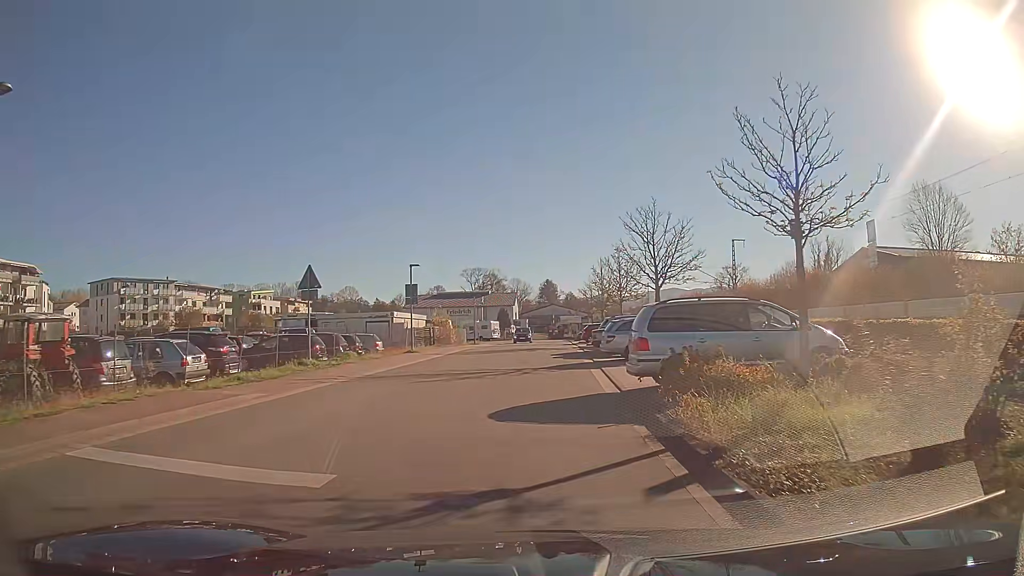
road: unclassified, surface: asphalt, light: Day
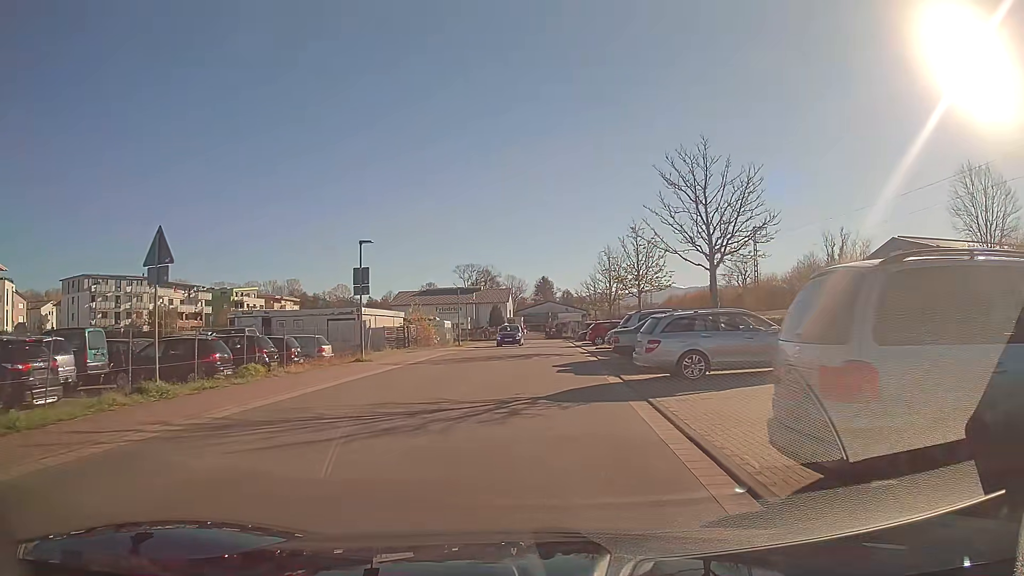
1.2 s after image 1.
(+0.1, +8.7) m; +1°
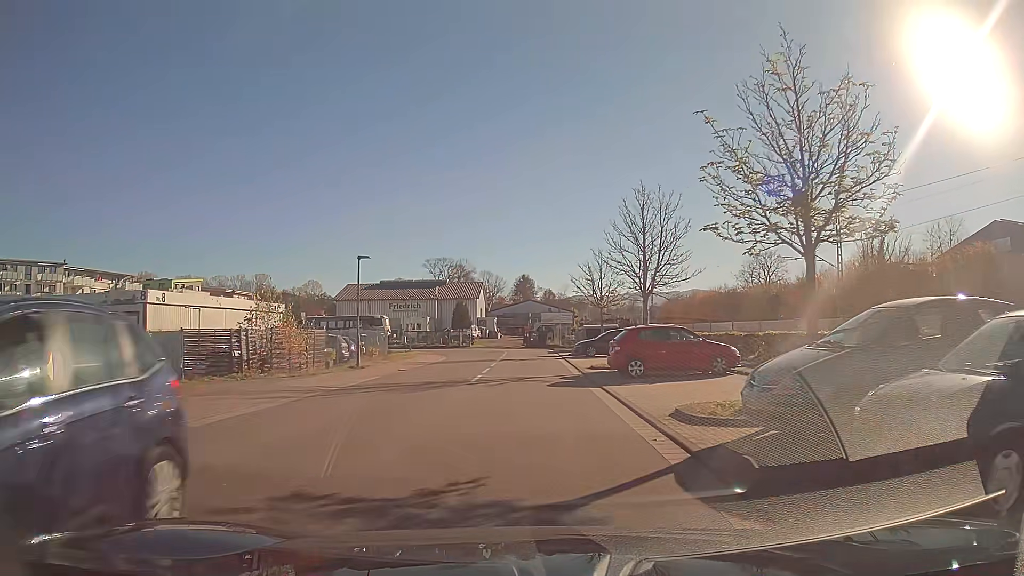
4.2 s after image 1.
(+0.4, +22.1) m; +1°
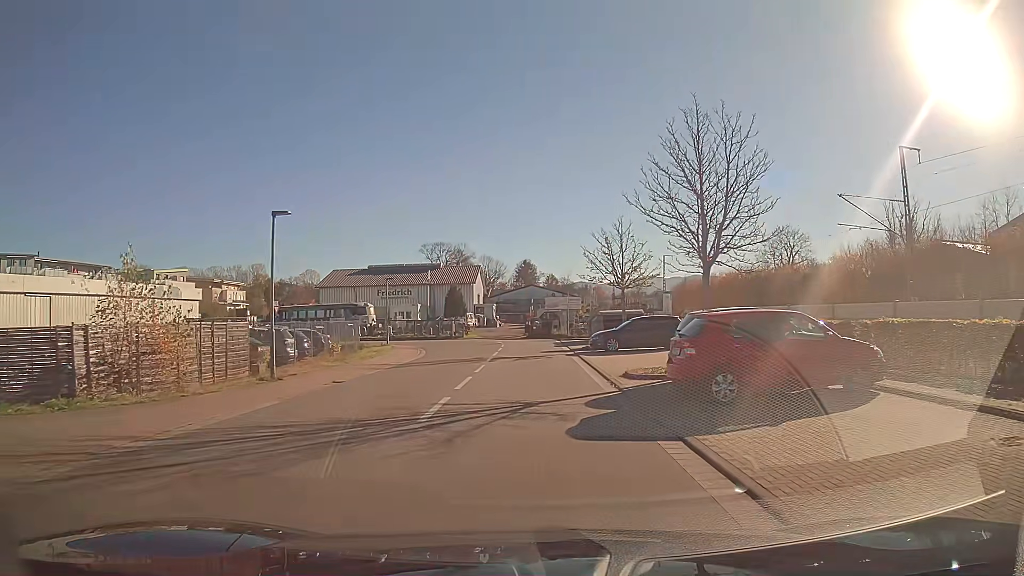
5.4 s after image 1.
(0.0, +8.6) m; 0°
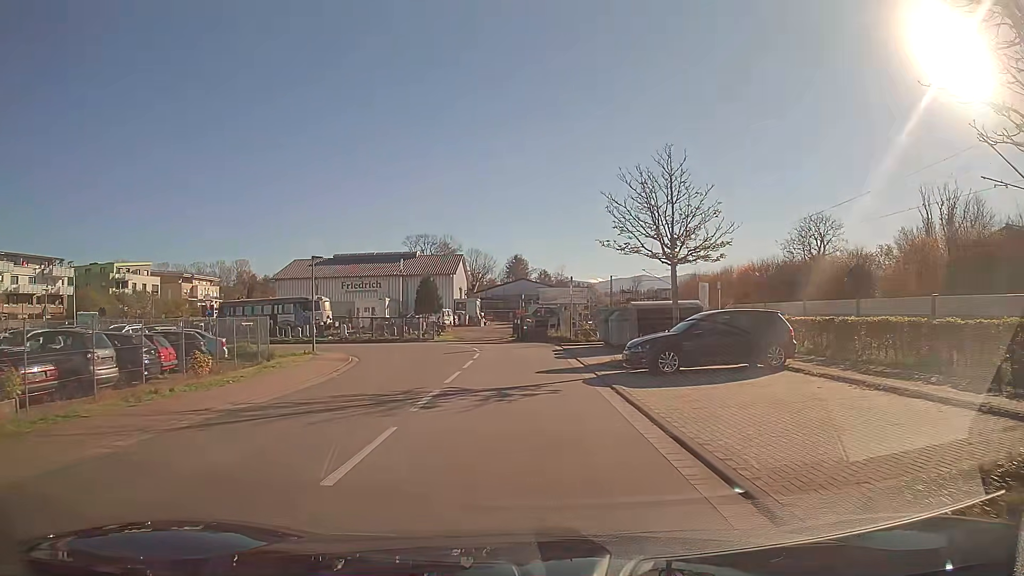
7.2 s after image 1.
(+0.1, +12.7) m; +1°
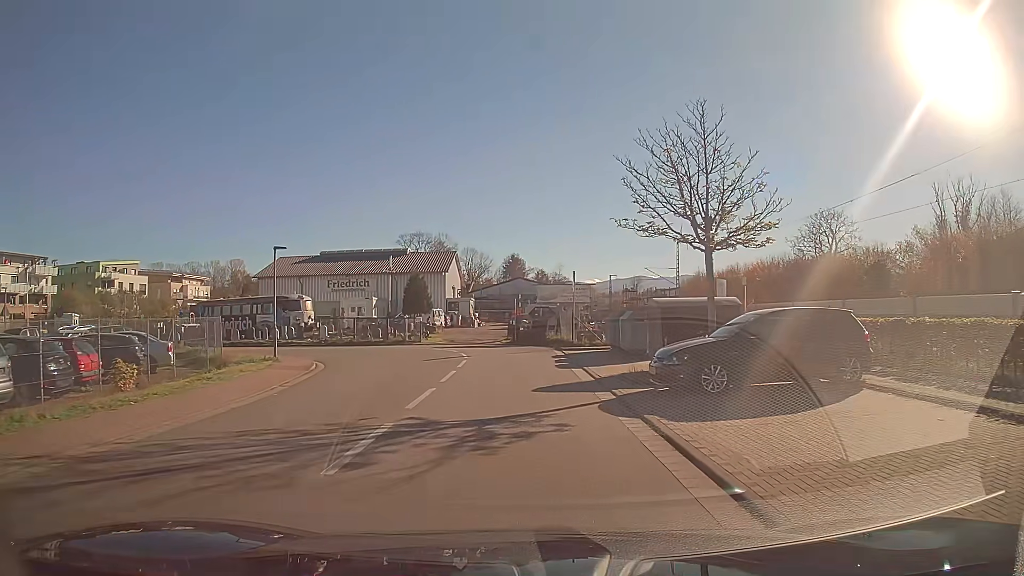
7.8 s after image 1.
(0.0, +4.1) m; 0°
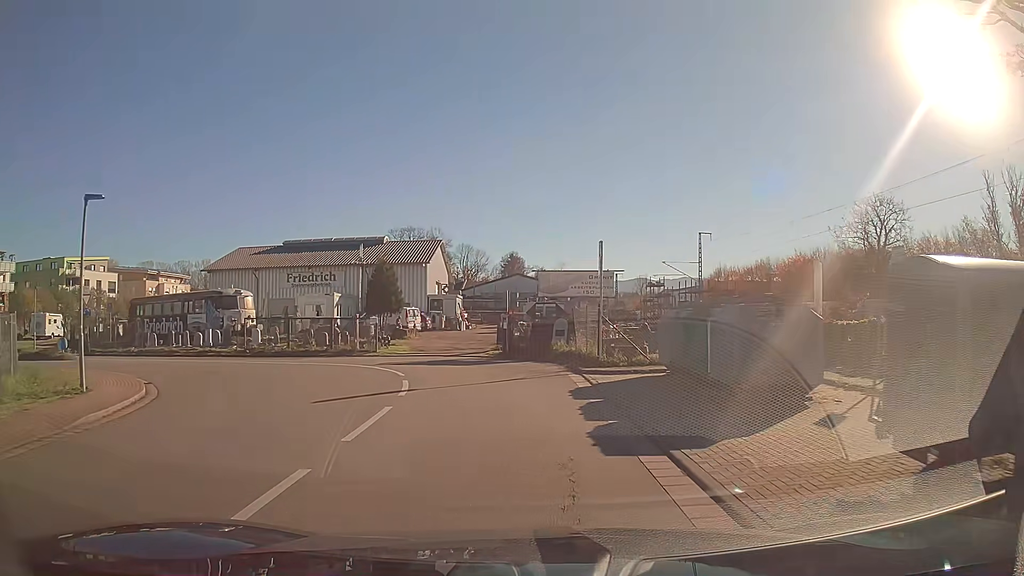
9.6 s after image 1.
(0.0, +11.6) m; 0°
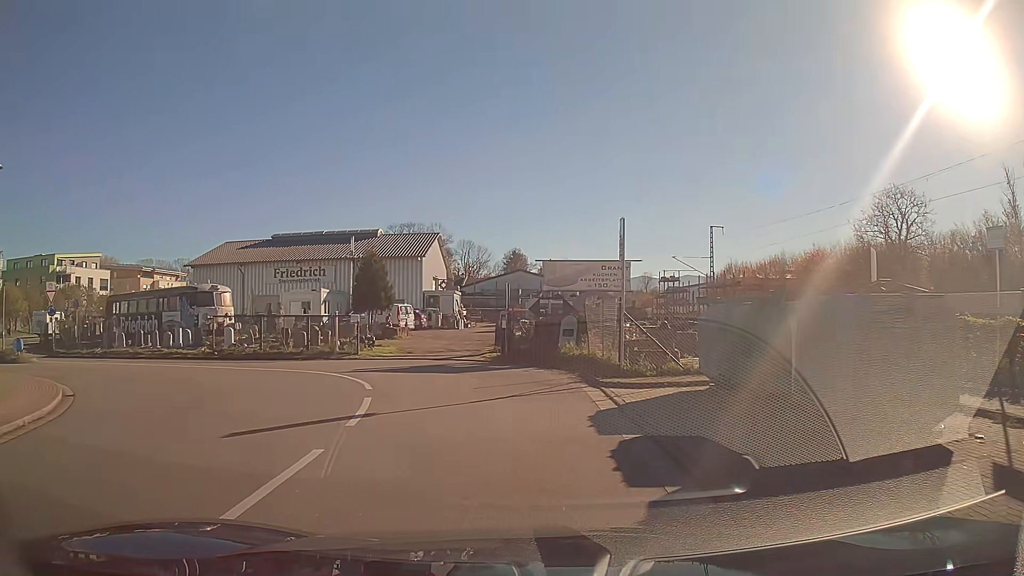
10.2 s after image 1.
(0.0, +3.6) m; 0°
(-1, +10) (-5, +19) (-14, +23) (-24, +24) (-34, +26) (-42, +32) (-47, +40) (-50, +49) (-52, +59) (-53, +69) m
